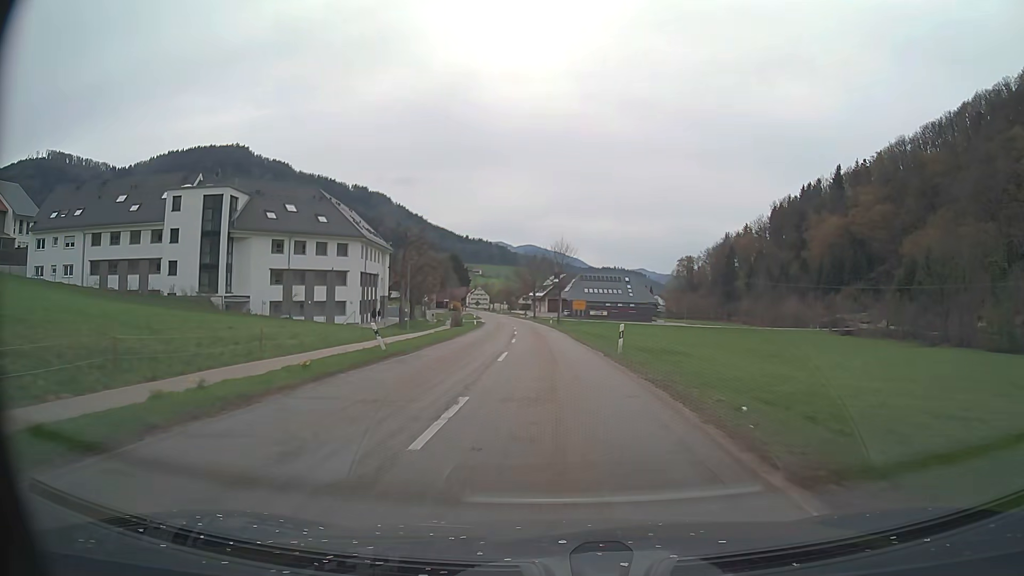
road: secondary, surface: asphalt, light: Day
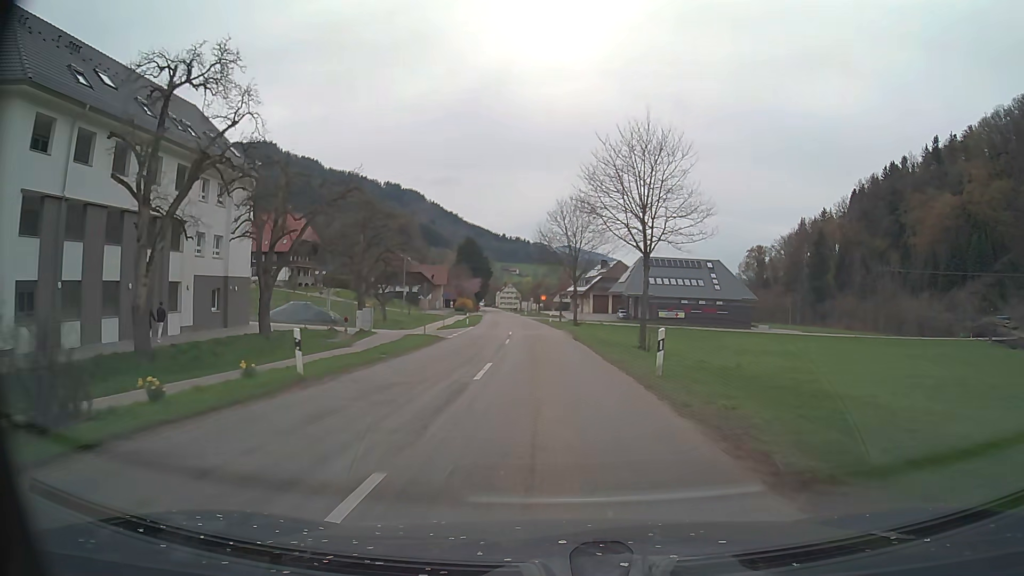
(-1.5, +52.6) m; -4°
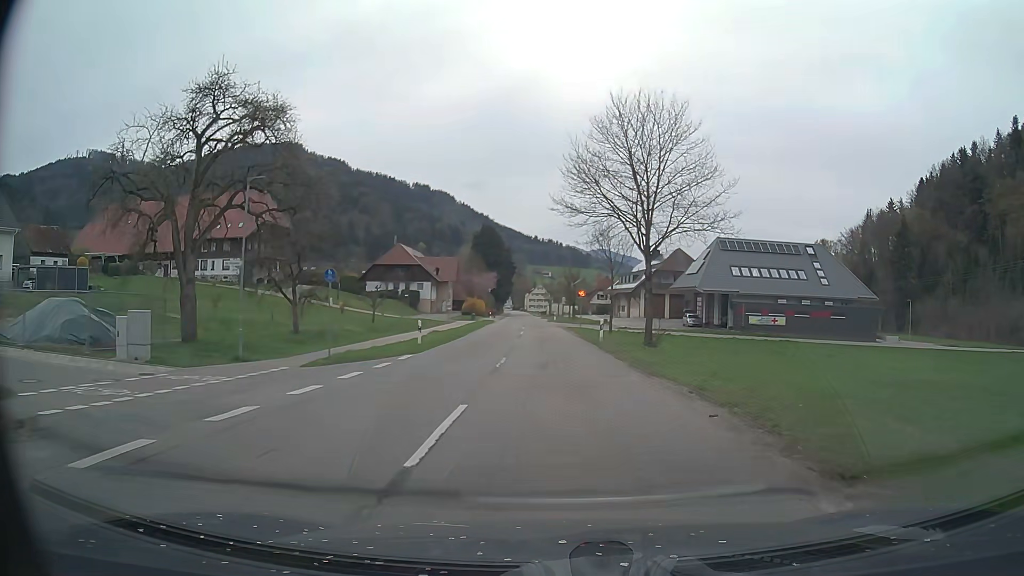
(-0.7, +32.4) m; -2°
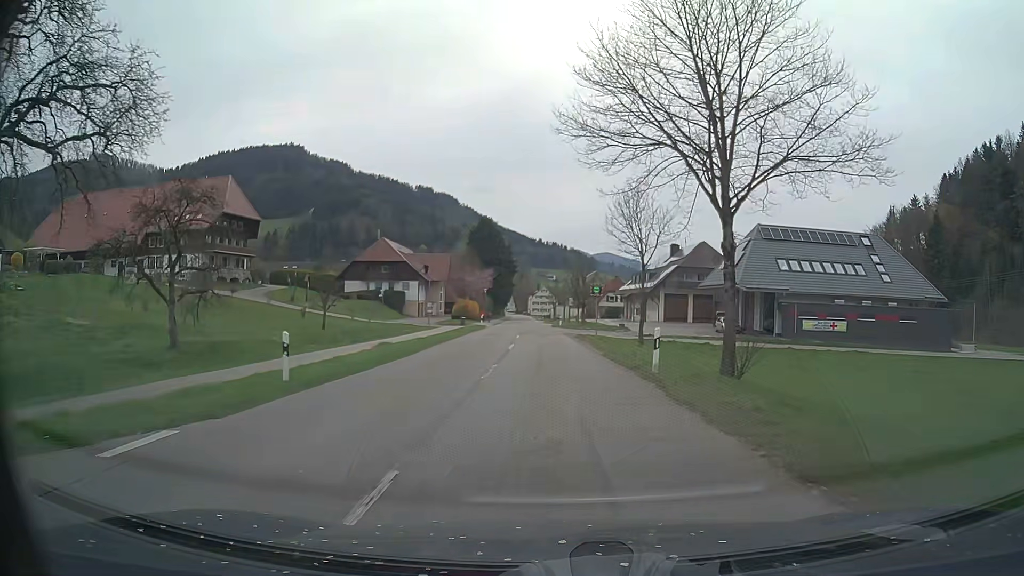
(-0.1, +14.4) m; -1°
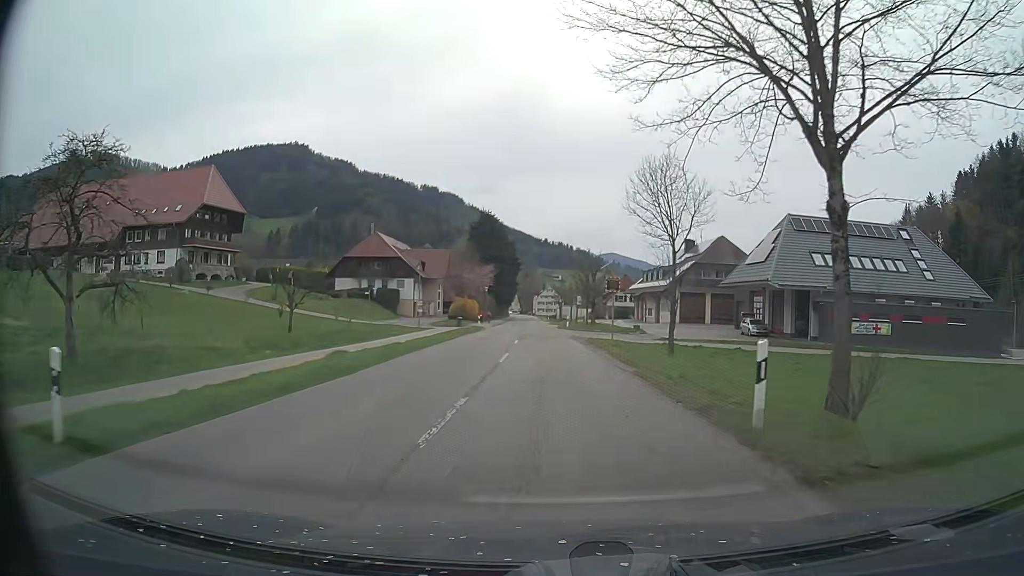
(0.0, +7.1) m; 0°
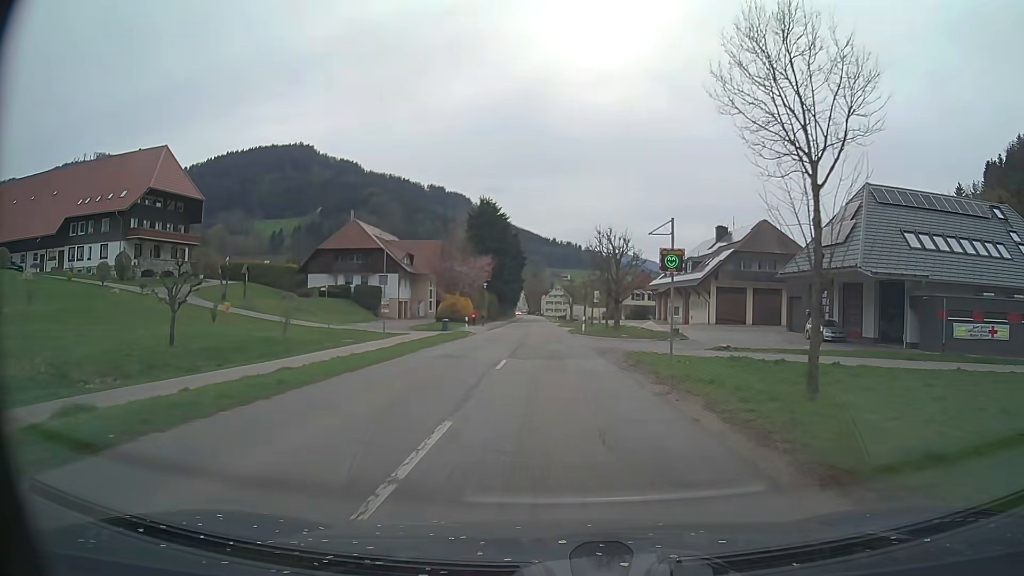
(-0.1, +14.1) m; -1°
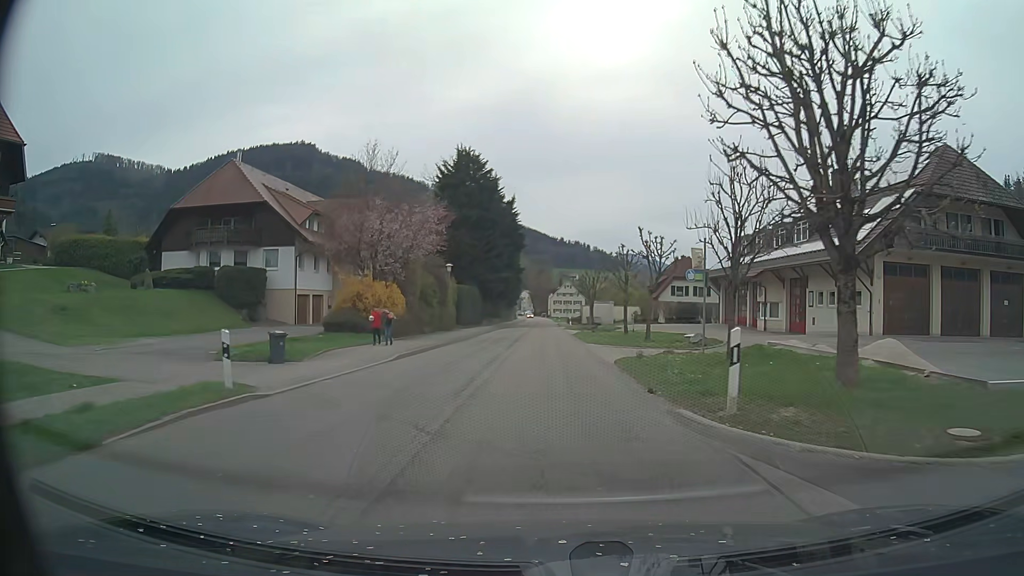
(-0.3, +34.2) m; -1°
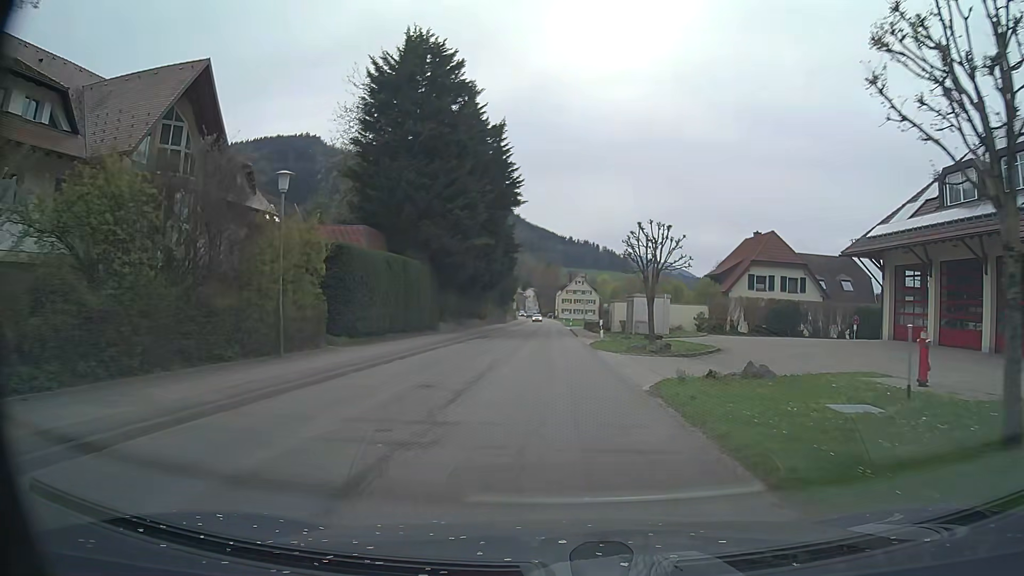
(-0.2, +32.5) m; -1°
(0, +10) (0, +20) (0, +30) (0, +40) (0, +50) (0, +60) (0, +70) (0, +80) (+1, +90) (+1, +100) m
